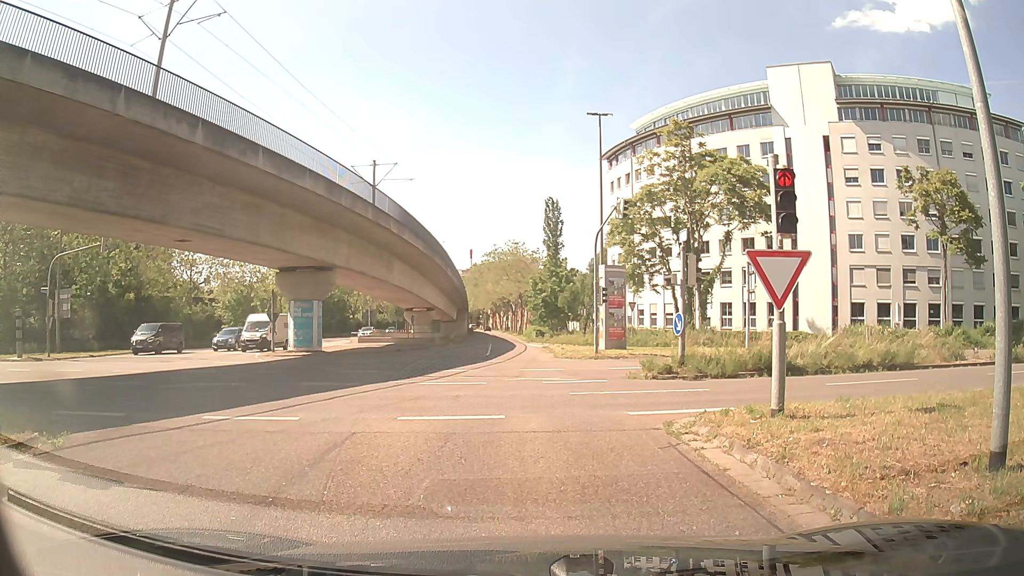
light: Day
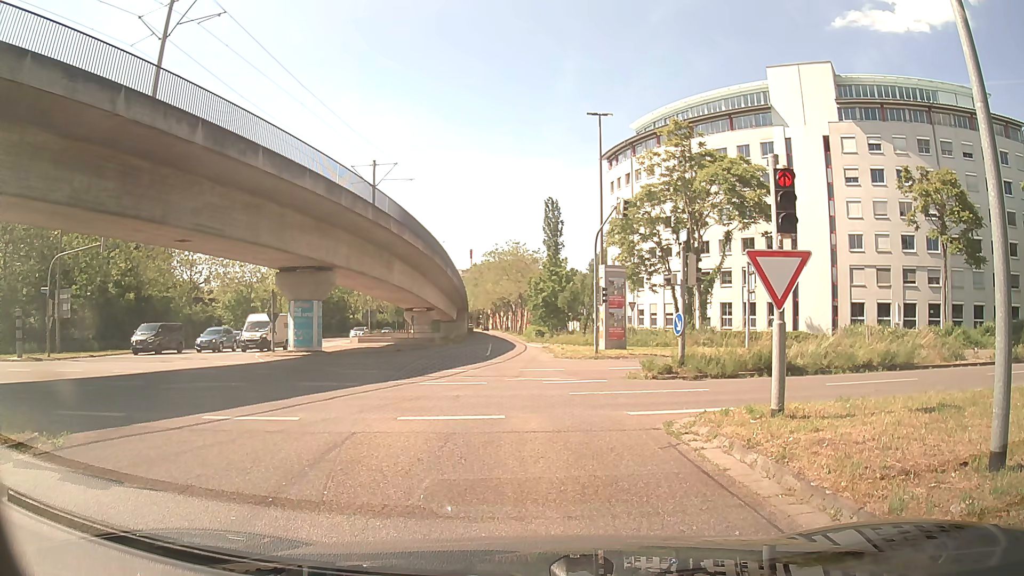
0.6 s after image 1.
(0.0, 0.0) m; 0°
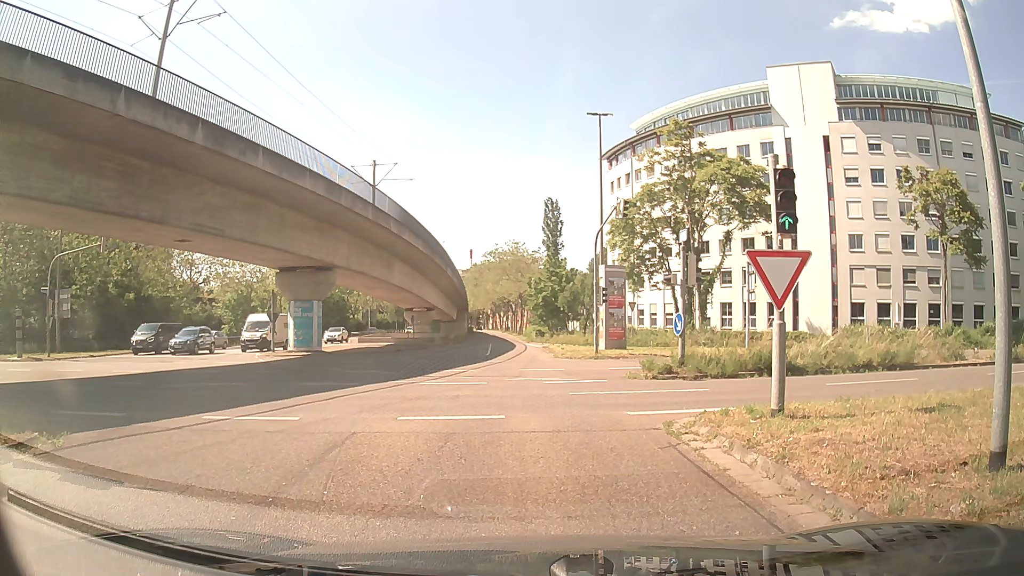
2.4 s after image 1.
(0.0, 0.0) m; 0°
